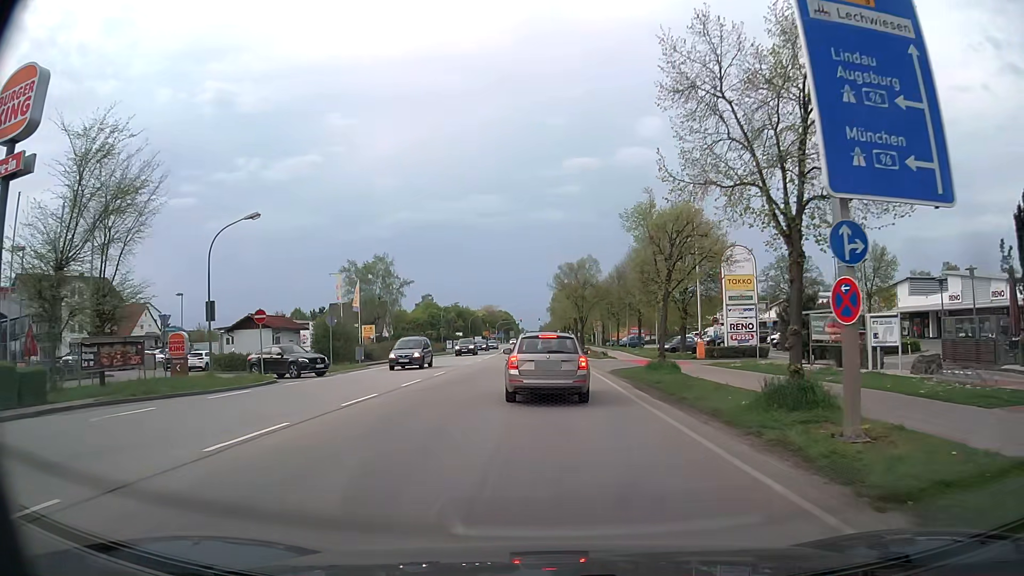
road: secondary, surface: asphalt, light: Day
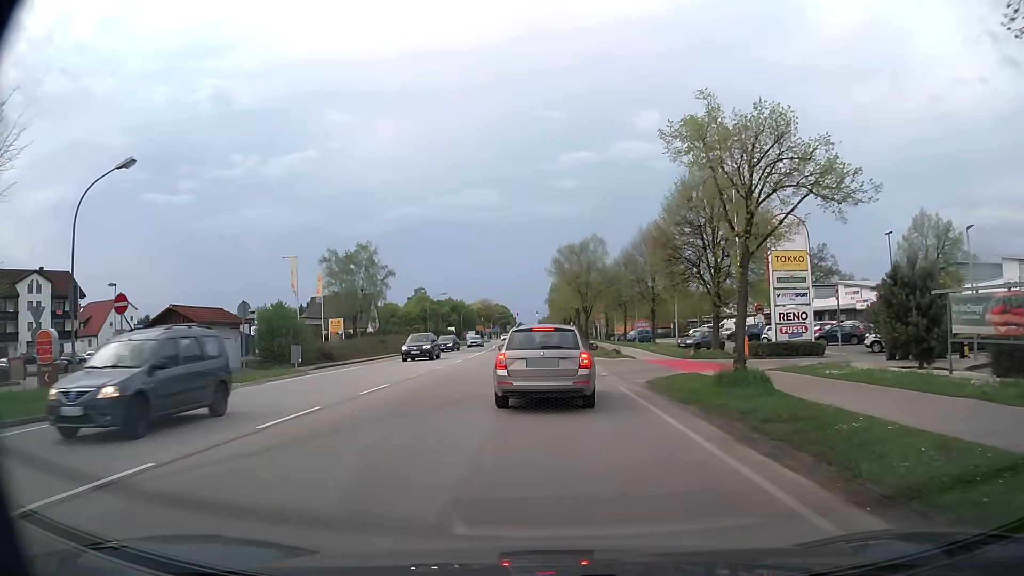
(+0.1, +9.9) m; +2°
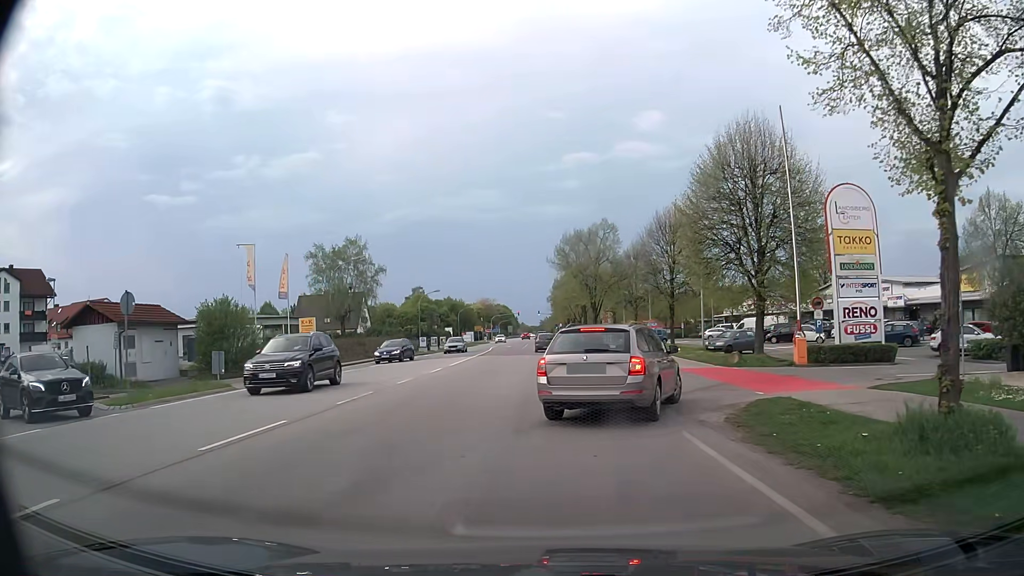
(-0.2, +7.5) m; -2°
